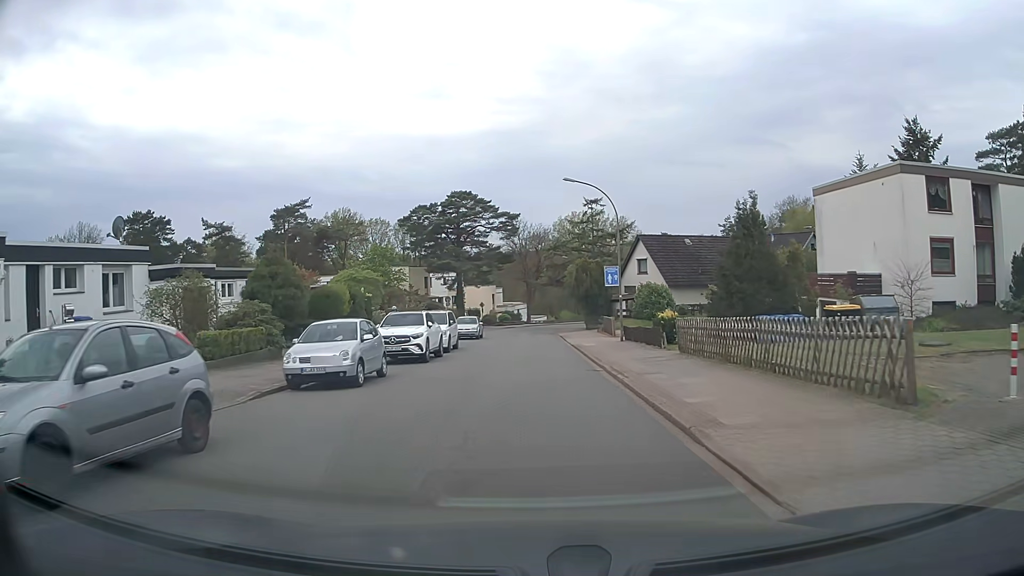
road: unclassified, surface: asphalt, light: Day
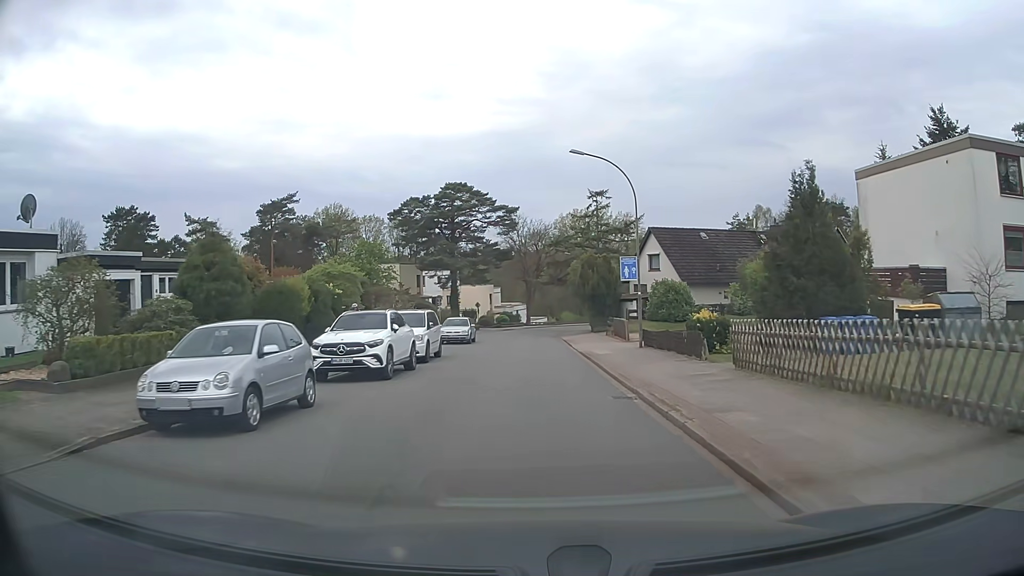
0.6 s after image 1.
(0.0, +5.8) m; 0°
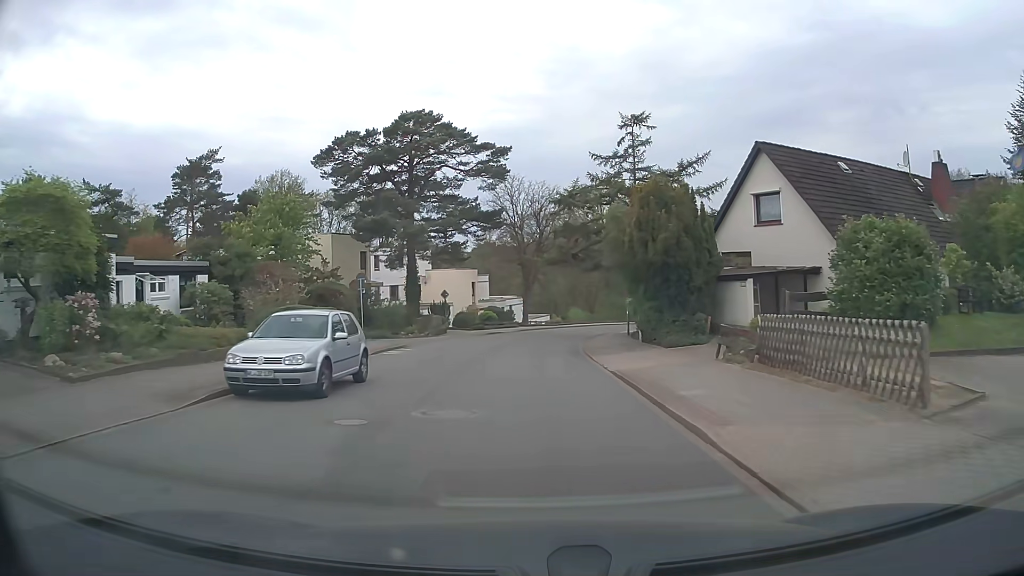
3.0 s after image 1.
(0.0, +26.1) m; 0°
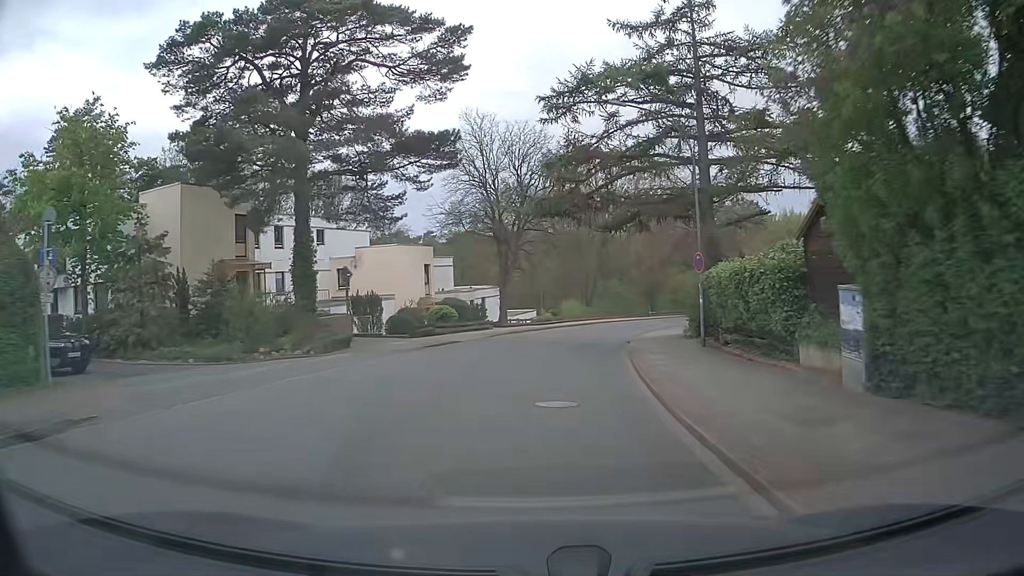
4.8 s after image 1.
(+0.2, +21.2) m; +2°
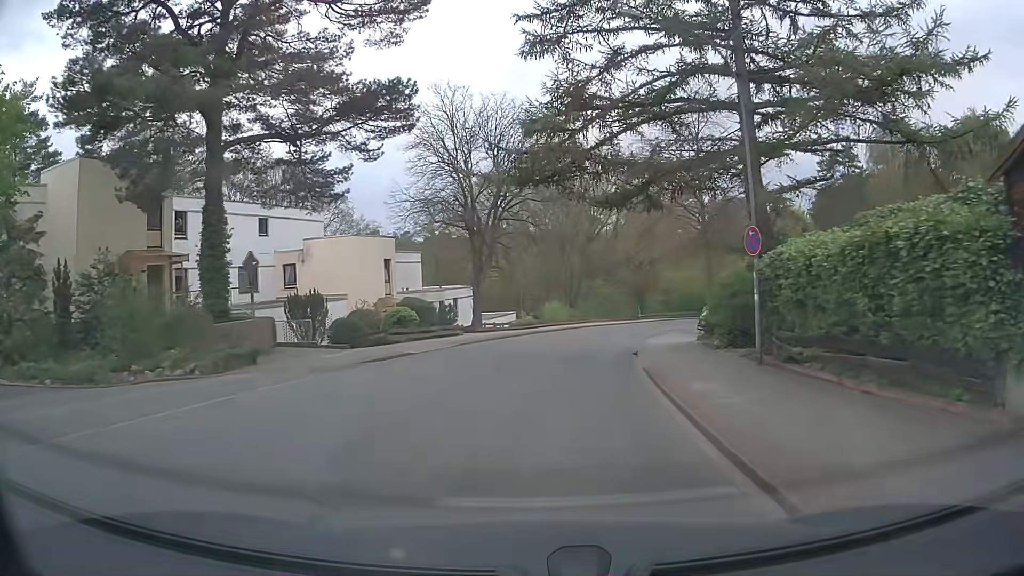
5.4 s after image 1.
(+0.1, +6.9) m; +1°
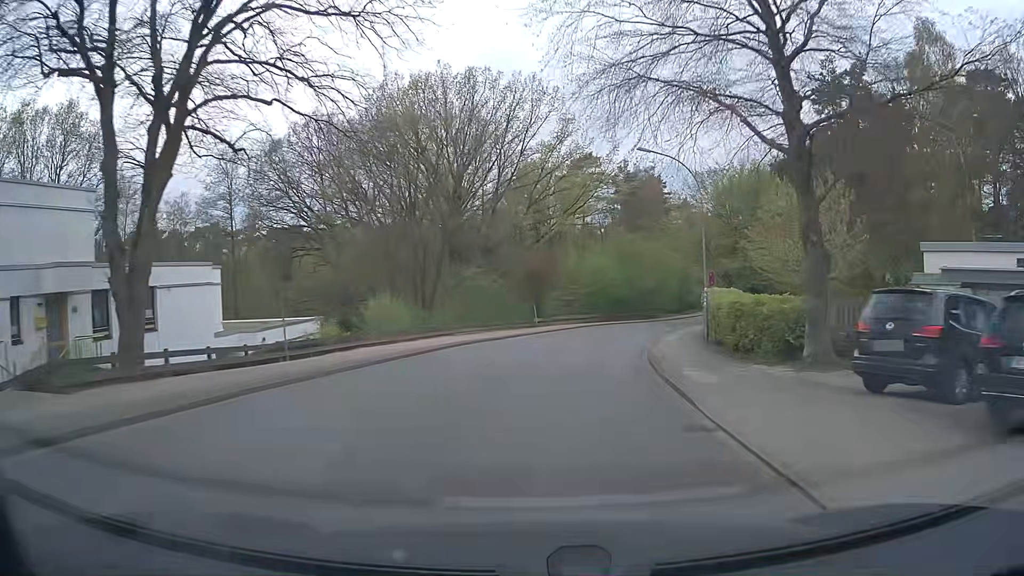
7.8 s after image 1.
(+2.8, +29.1) m; +11°
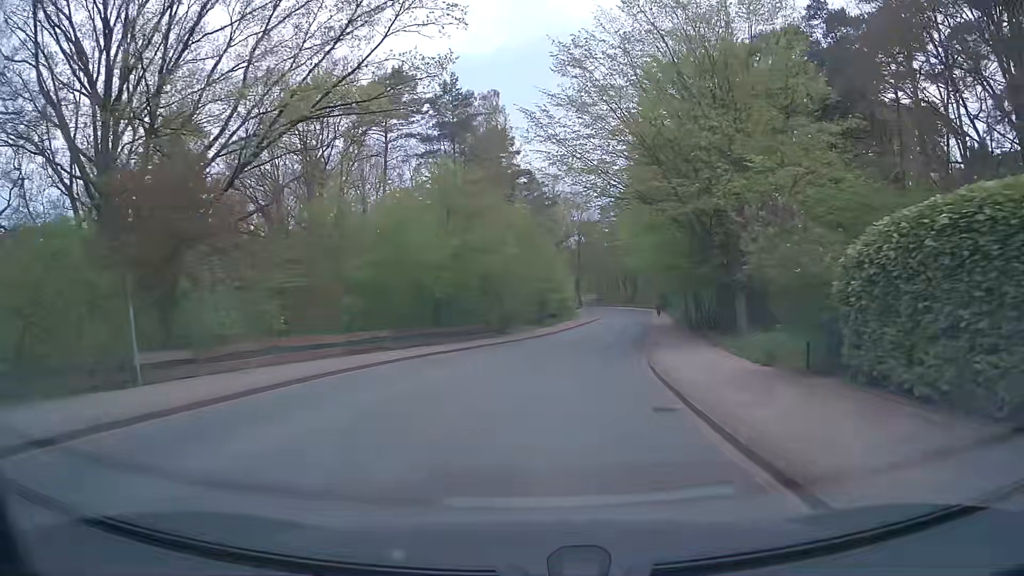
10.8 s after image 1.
(+4.4, +36.0) m; +14°
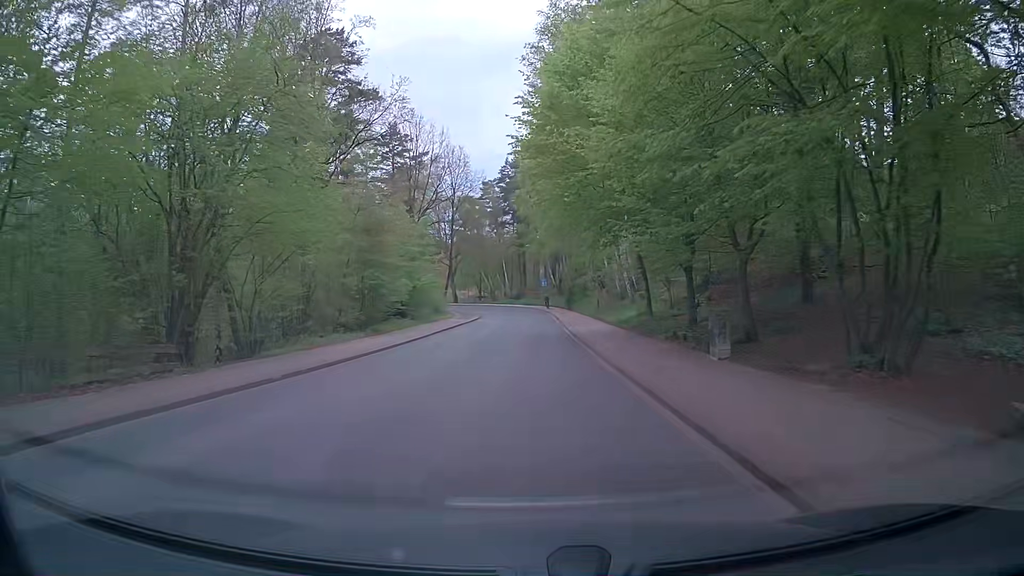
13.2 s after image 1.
(+3.2, +29.5) m; +10°
(0, +10) (0, +20) (0, +30) (0, +40) (0, +50) (0, +60) (0, +70) (-1, +80) (-3, +90) (-6, +99) m
